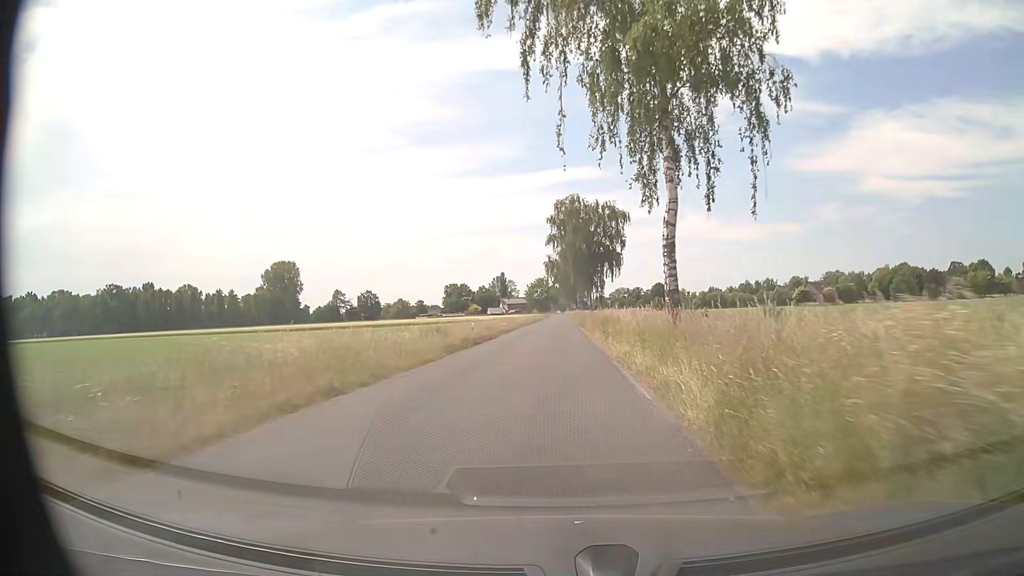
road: secondary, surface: asphalt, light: Day
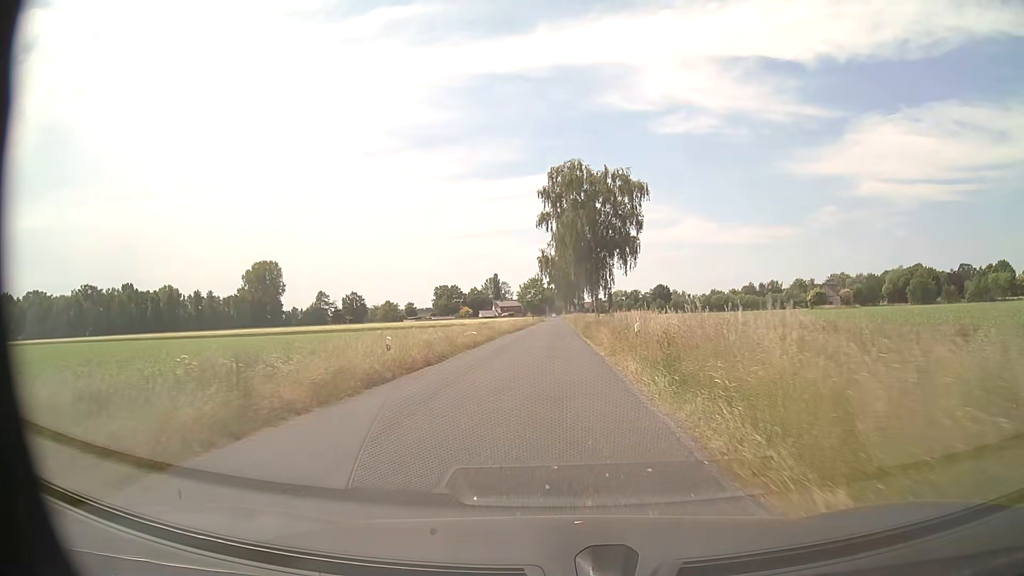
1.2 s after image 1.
(0.0, +16.8) m; 0°
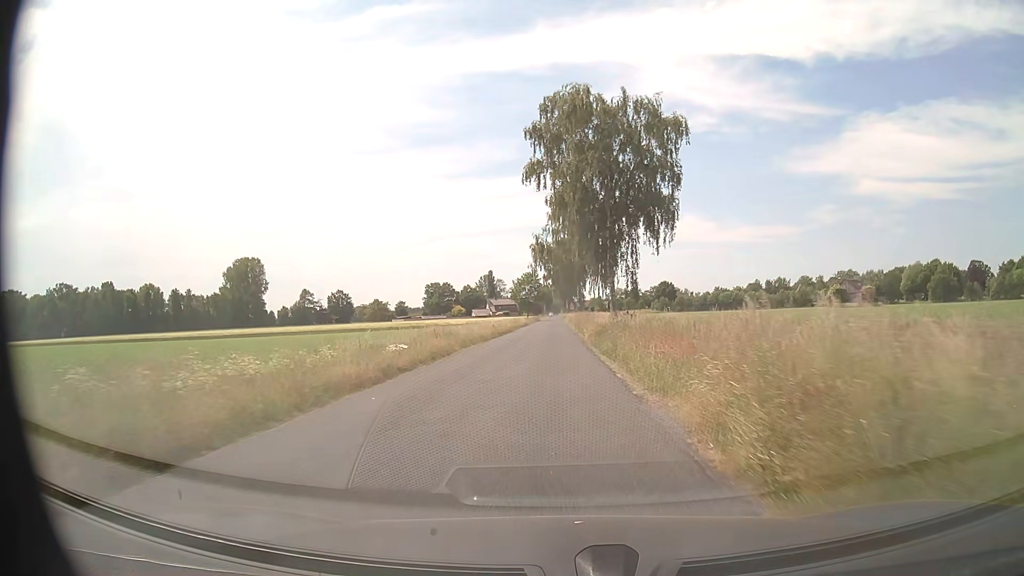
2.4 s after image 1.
(+0.1, +16.8) m; +1°
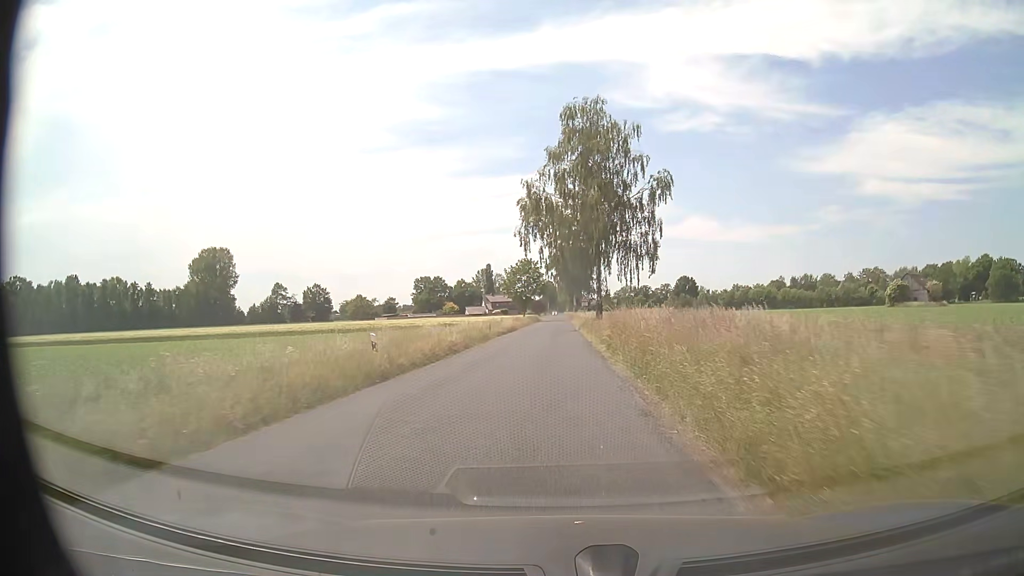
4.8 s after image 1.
(-0.2, +33.5) m; -1°
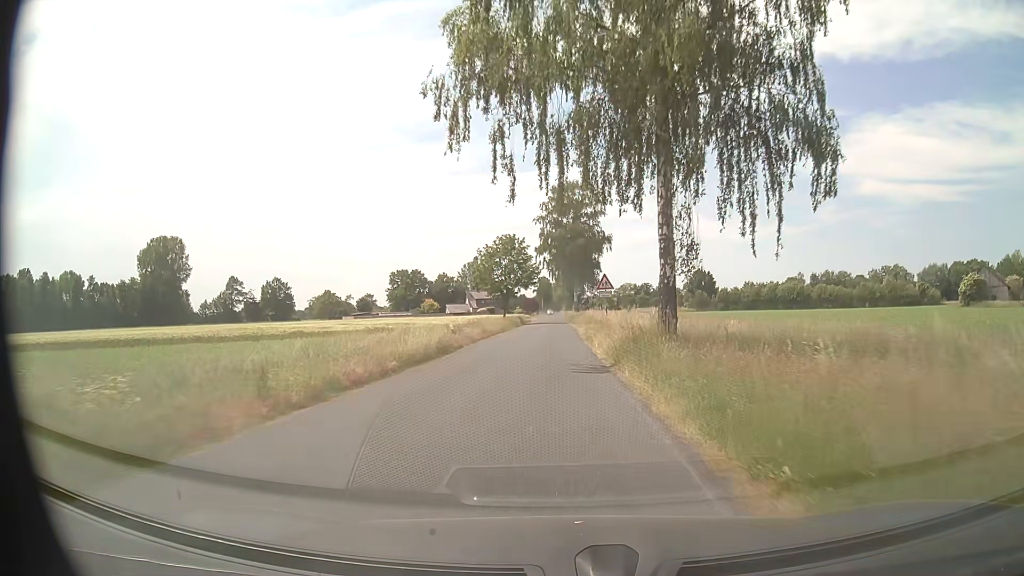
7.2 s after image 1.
(+0.4, +33.5) m; +1°
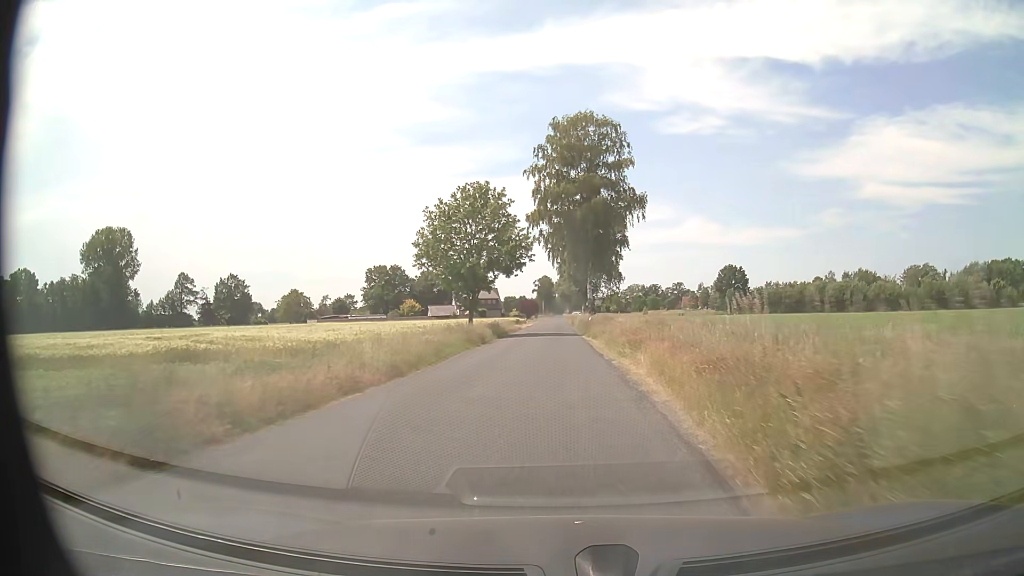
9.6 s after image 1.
(-0.3, +33.5) m; 0°
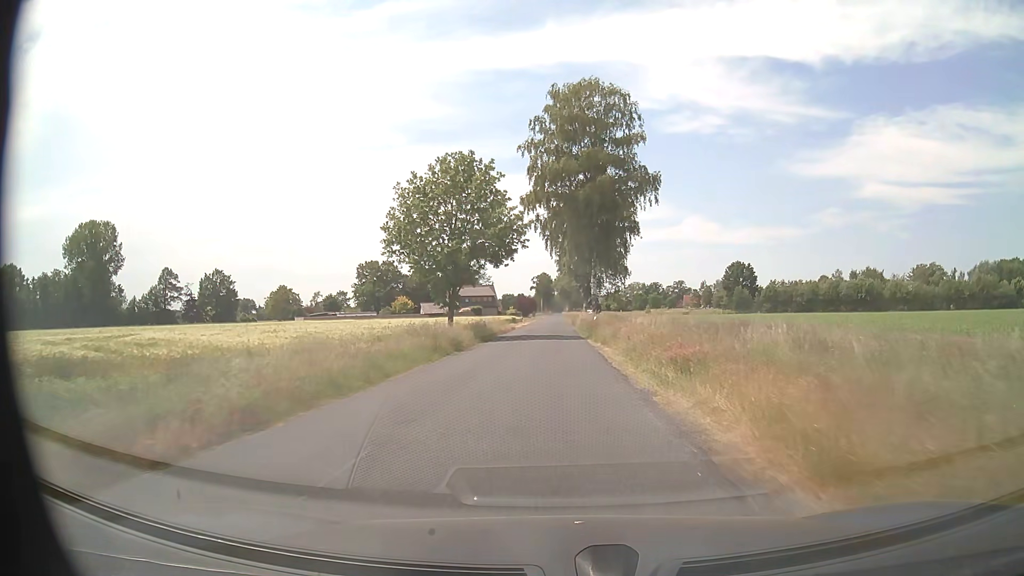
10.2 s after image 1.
(0.0, +8.4) m; 0°
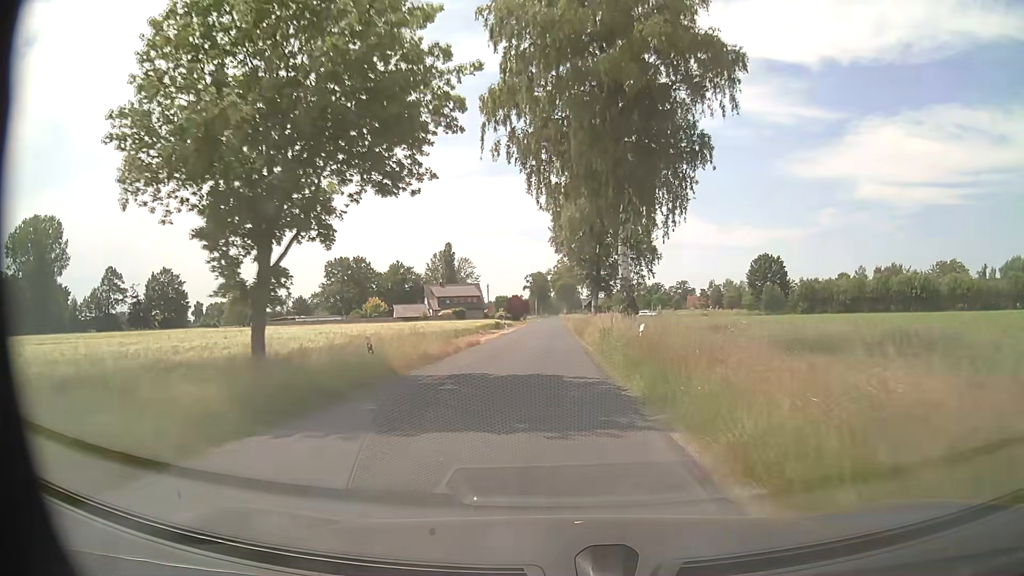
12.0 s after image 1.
(0.0, +25.2) m; 0°
(0, +10) (0, +20) (0, +30) (0, +40) (-1, +50) (-1, +60) (-1, +70) (-1, +80) (-1, +90) (-1, +100) m
